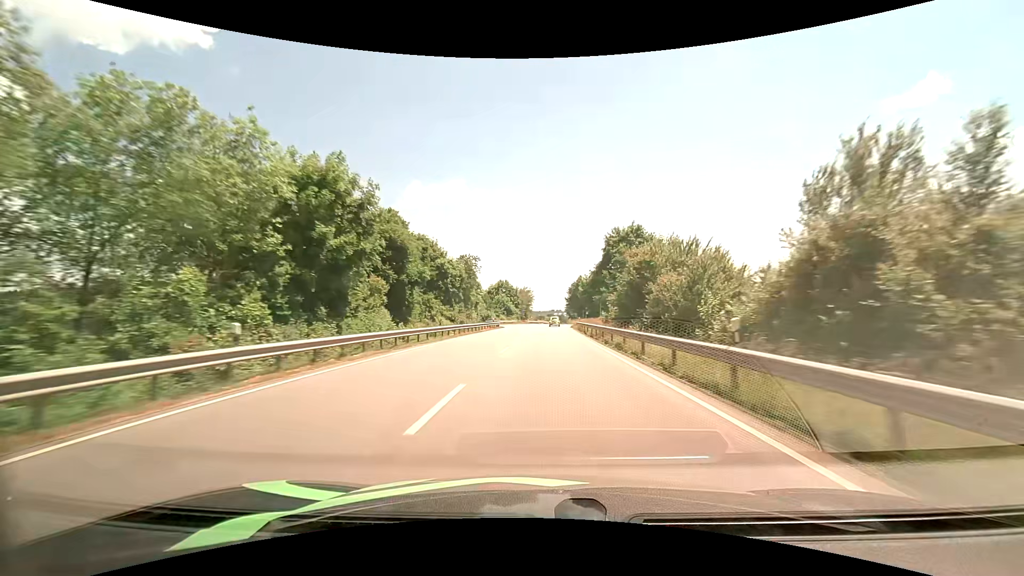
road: primary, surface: asphalt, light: Day
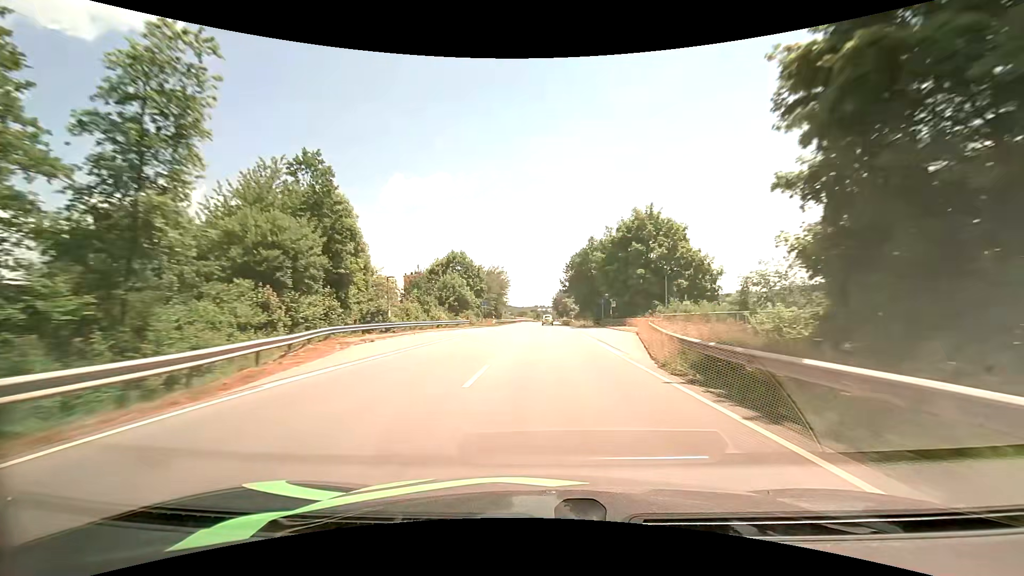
(+1.2, +56.7) m; +2°
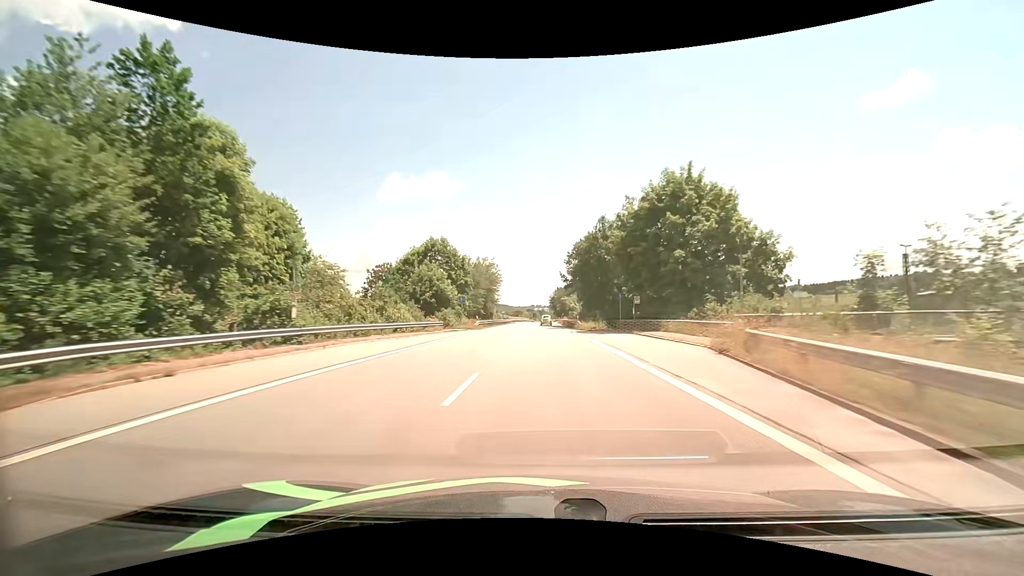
(0.0, +13.9) m; +1°
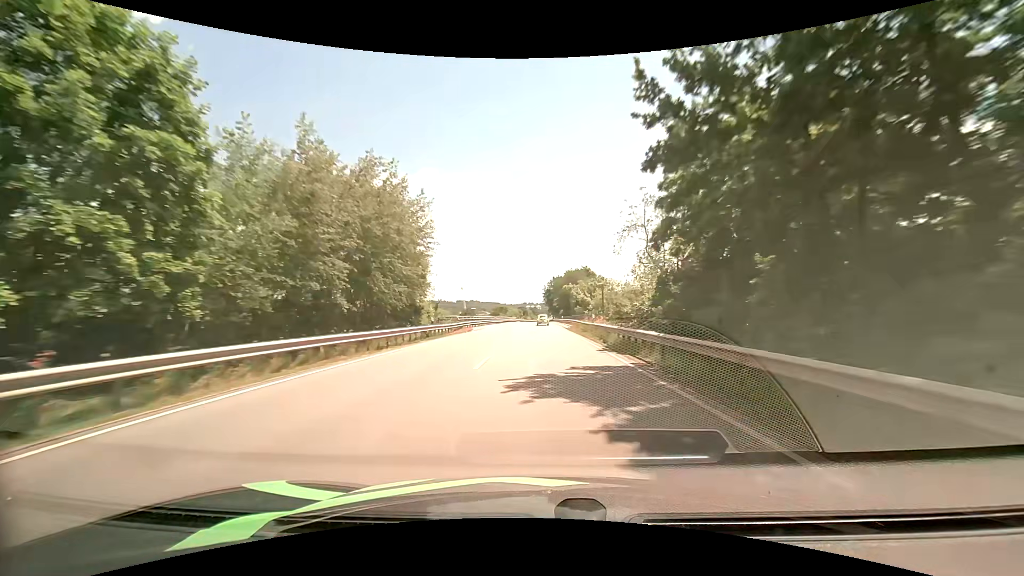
(+0.4, +55.4) m; +1°
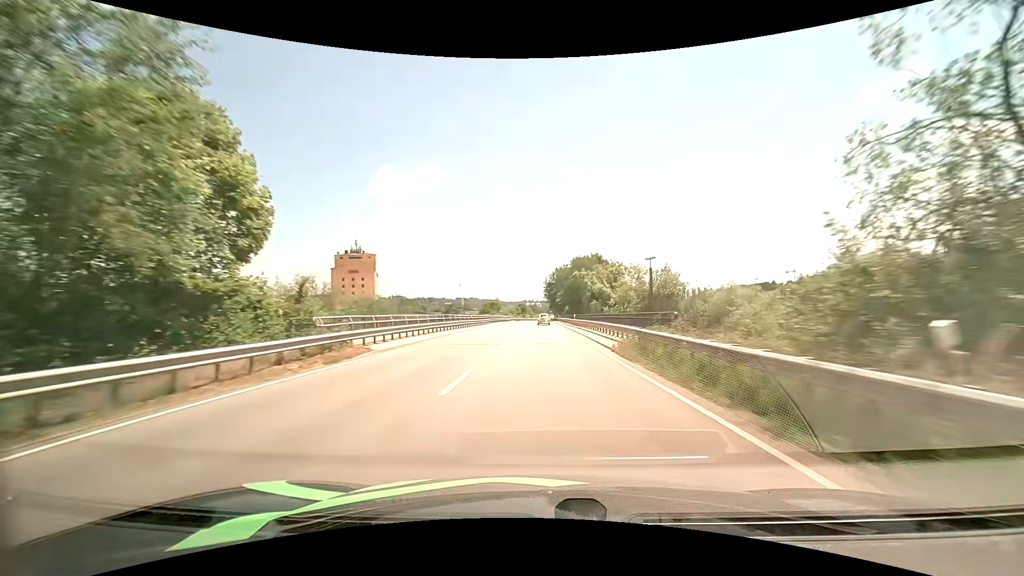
(+0.1, +27.9) m; 0°
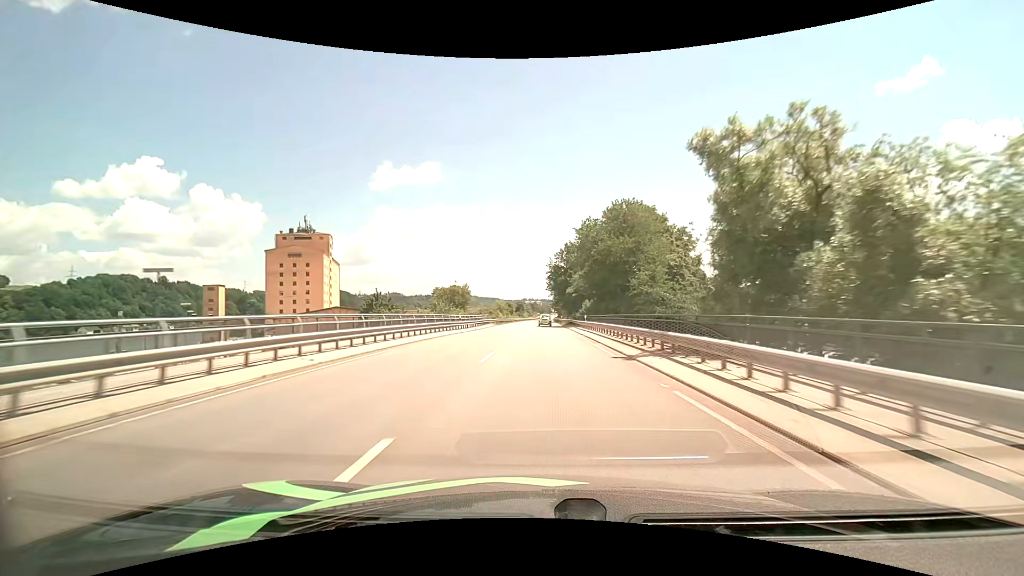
(-0.1, +55.1) m; 0°
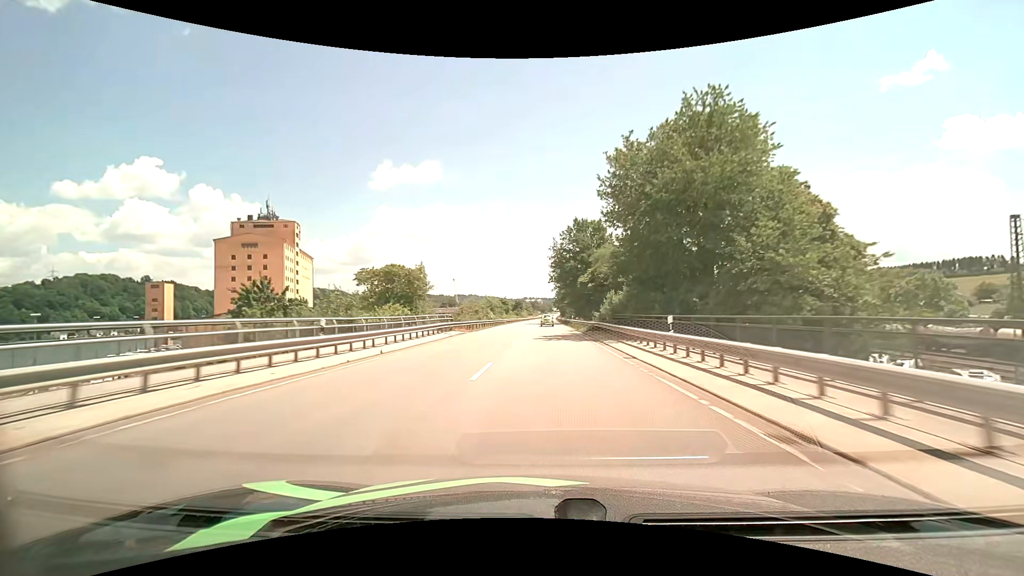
(0.0, +27.4) m; 0°
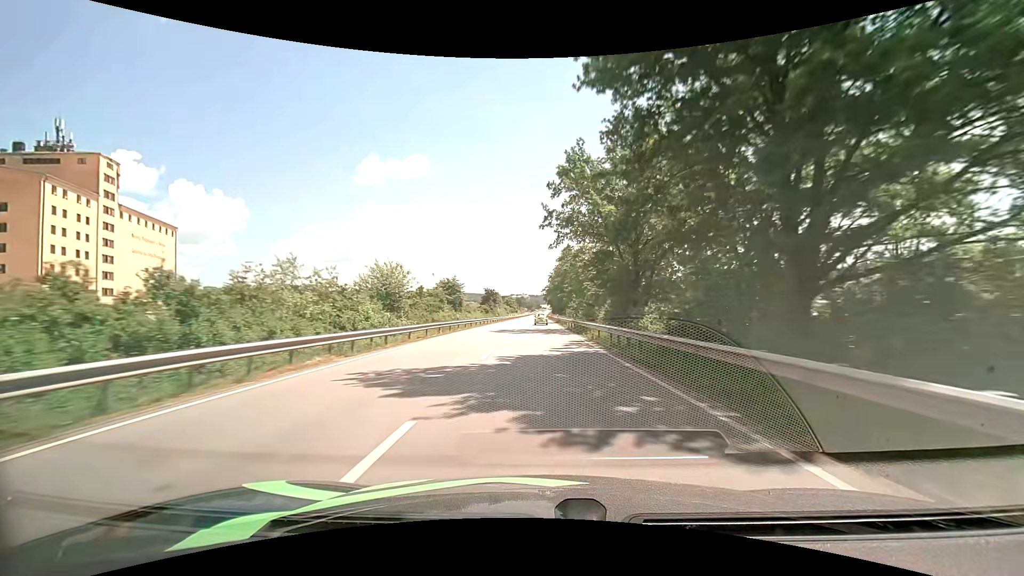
(+0.6, +68.3) m; +1°
(0, +10) (0, +20) (0, +30) (0, +40) (0, +50) (0, +60) (0, +70) (0, +80) (0, +90) (0, +100) m
